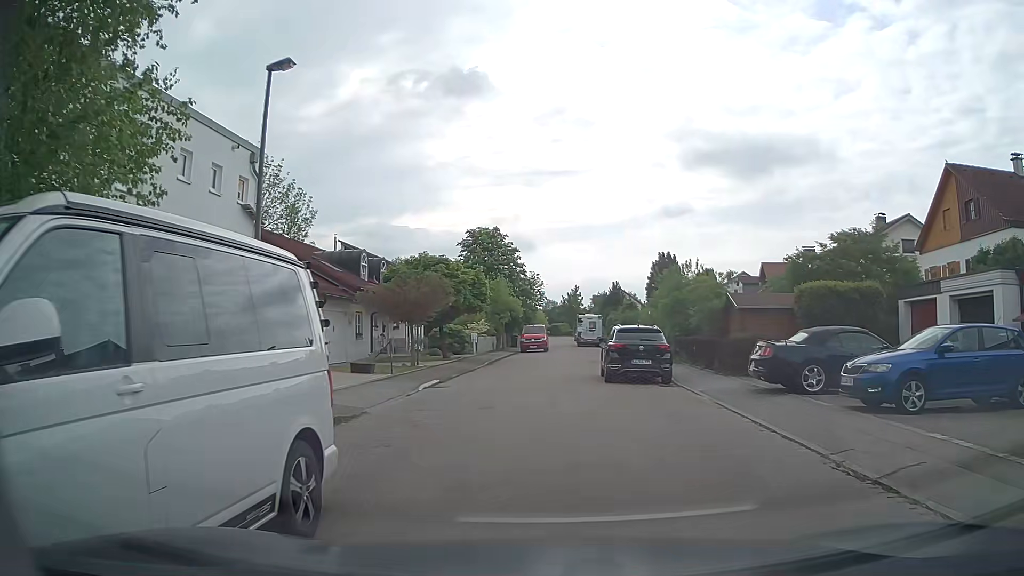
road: residential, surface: asphalt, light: Day
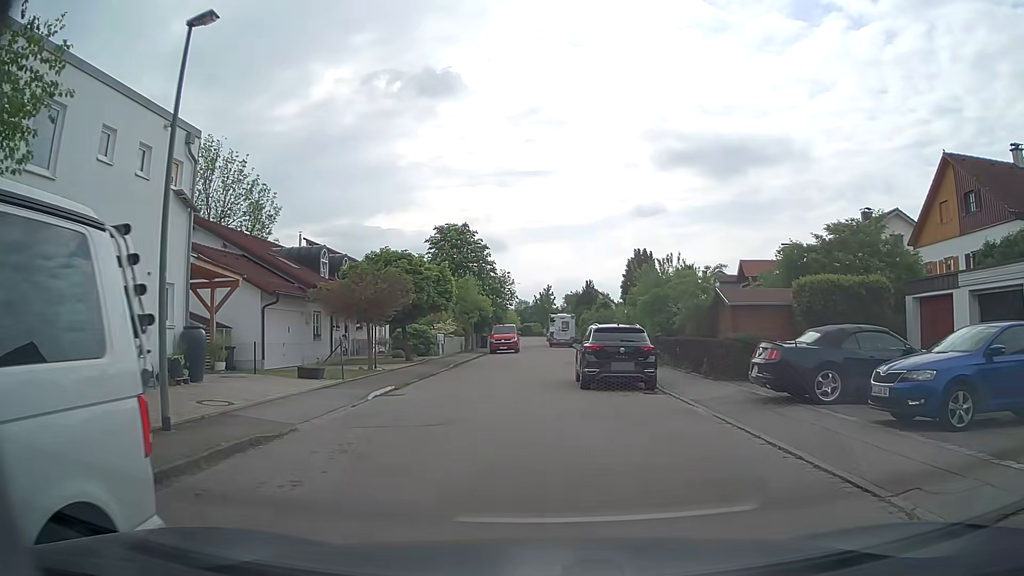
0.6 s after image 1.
(+0.1, +2.2) m; +4°
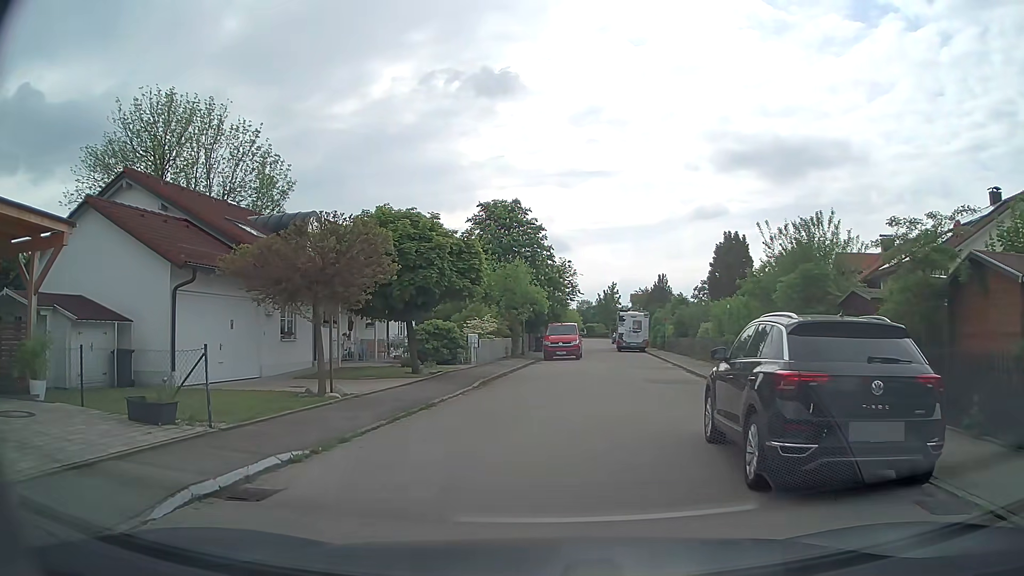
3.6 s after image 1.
(-0.5, +10.2) m; -6°
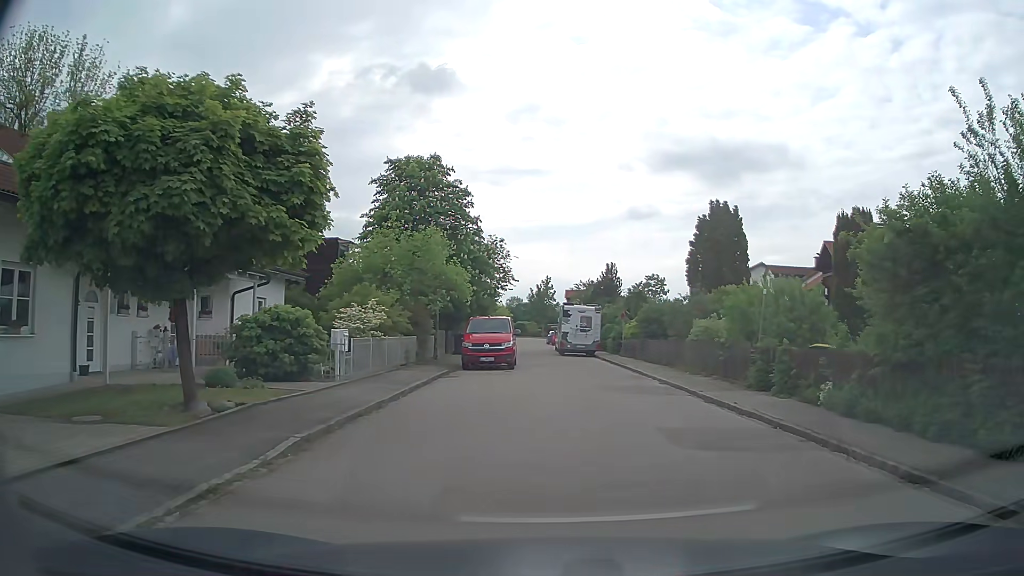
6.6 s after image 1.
(0.0, +10.9) m; +5°
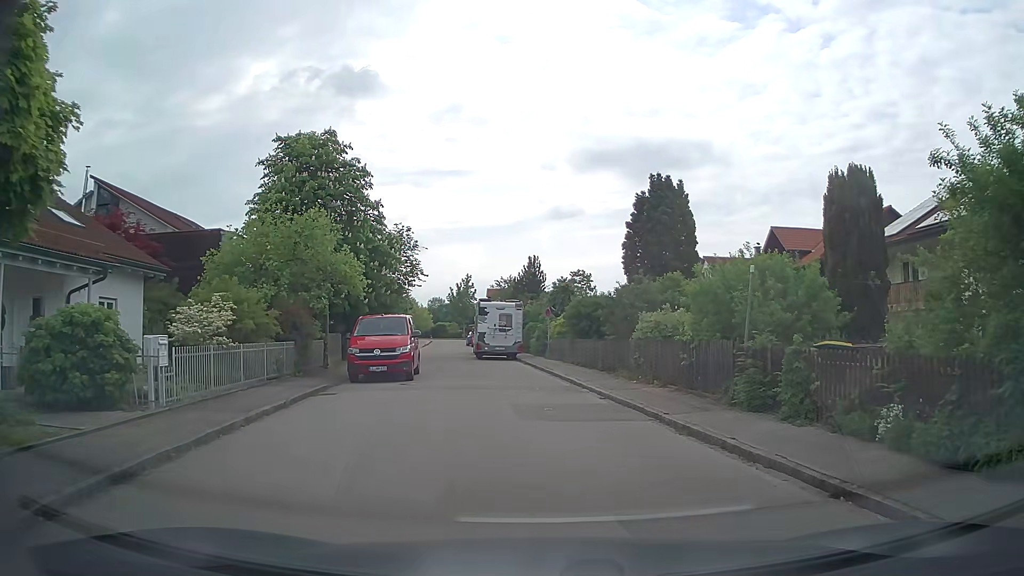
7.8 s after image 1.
(+0.4, +5.0) m; +7°
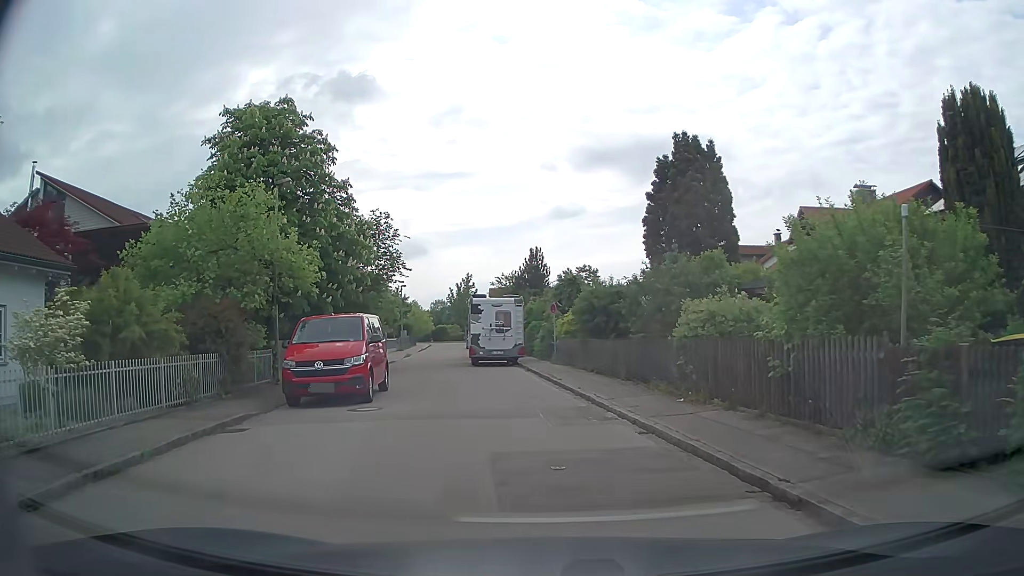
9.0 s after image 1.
(+0.1, +5.3) m; +1°
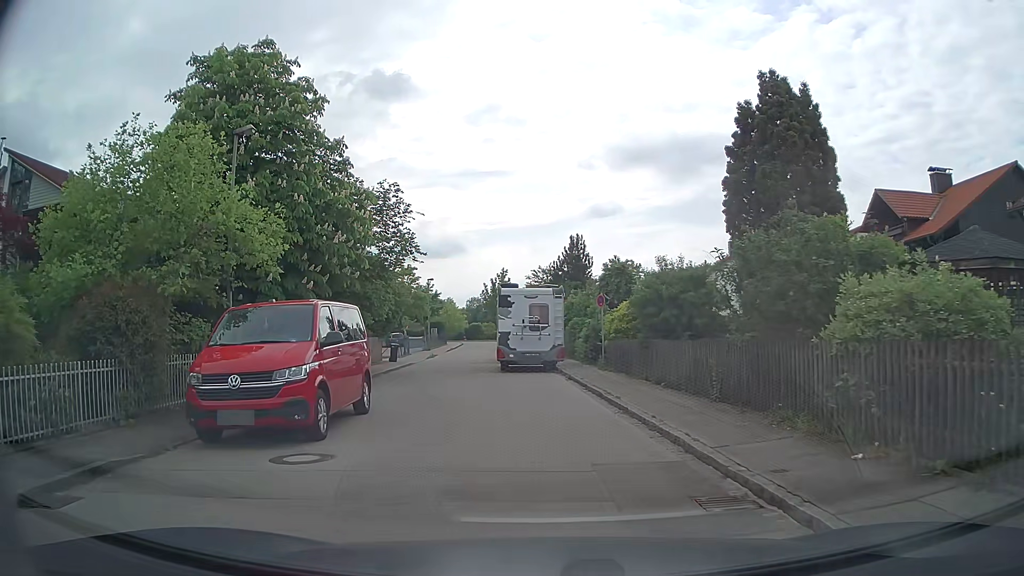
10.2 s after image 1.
(-0.3, +5.5) m; -5°
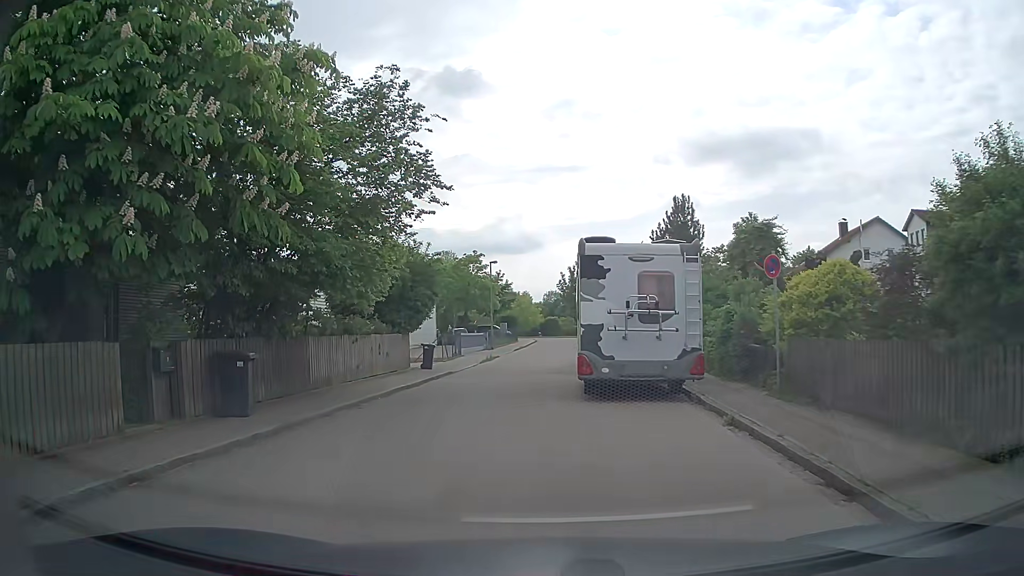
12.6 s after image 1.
(-0.5, +10.8) m; -7°
